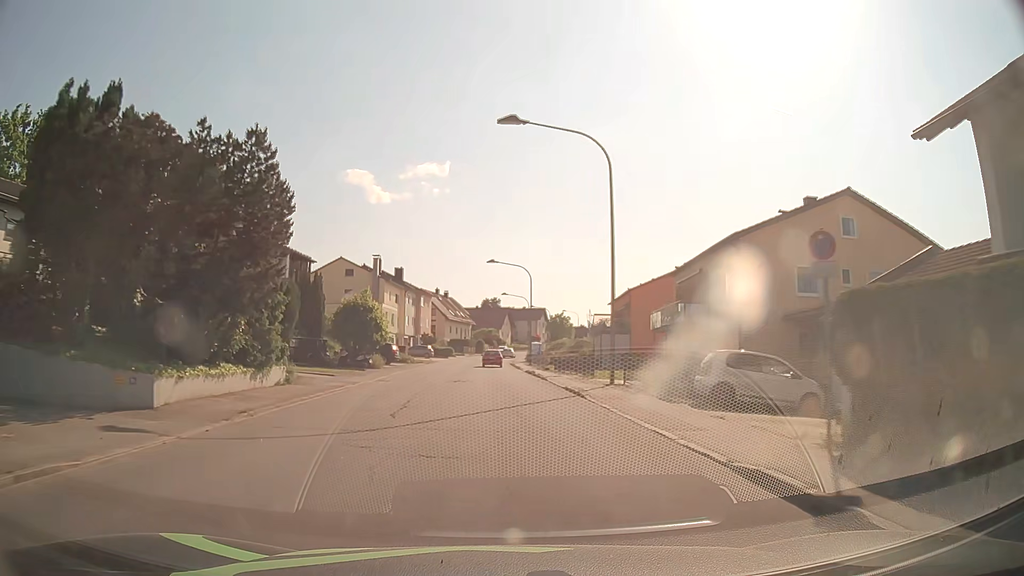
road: unclassified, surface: asphalt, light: Day
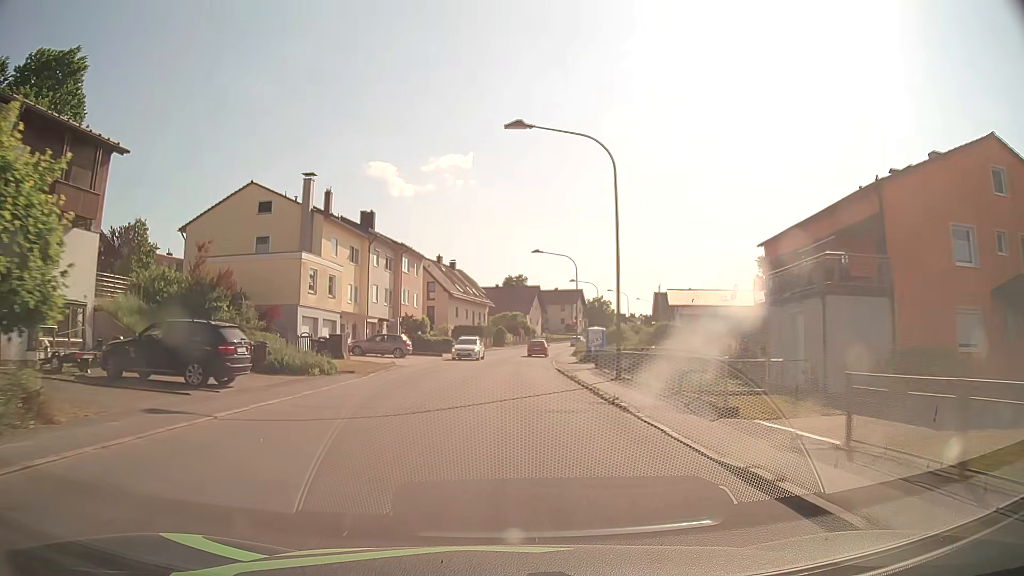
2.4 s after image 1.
(-1.3, +36.1) m; -3°
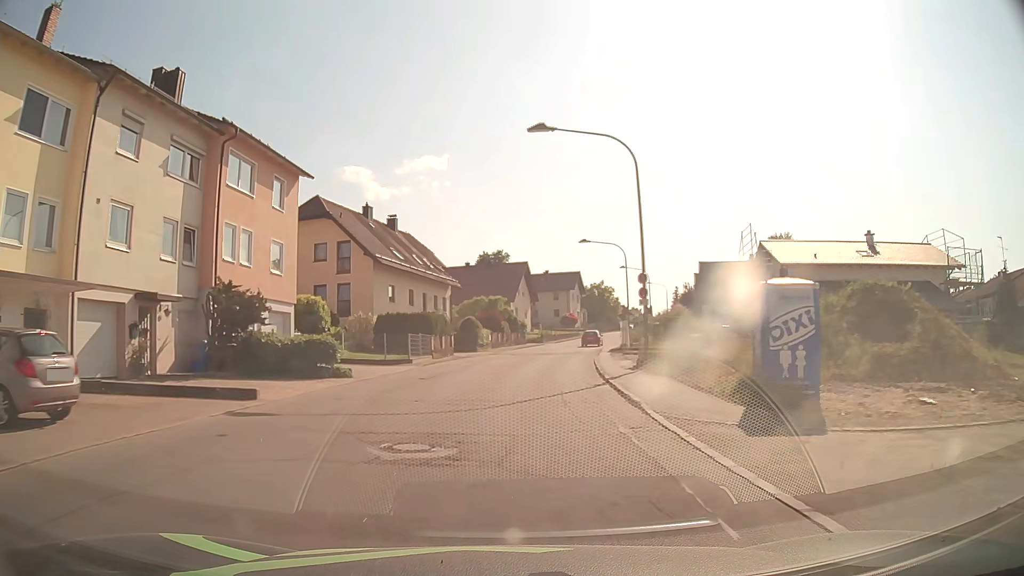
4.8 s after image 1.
(+0.3, +34.1) m; +2°
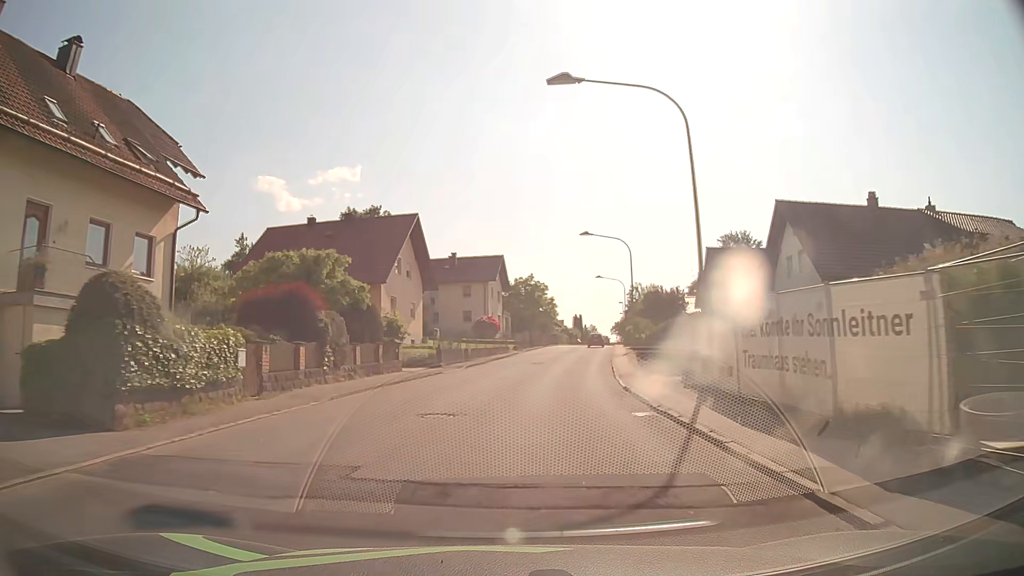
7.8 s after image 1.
(+2.0, +38.4) m; +7°
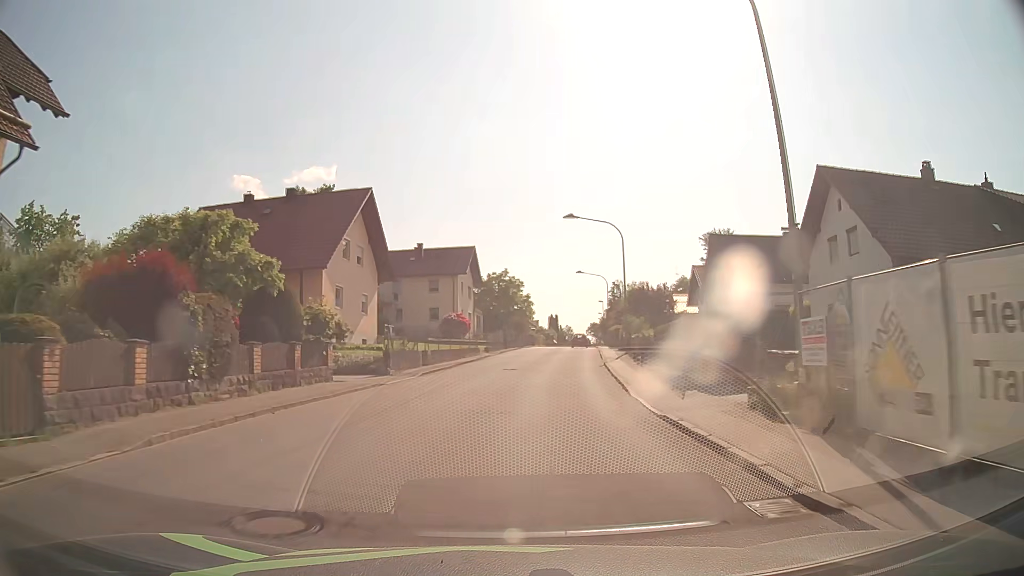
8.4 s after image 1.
(+0.2, +7.6) m; +2°
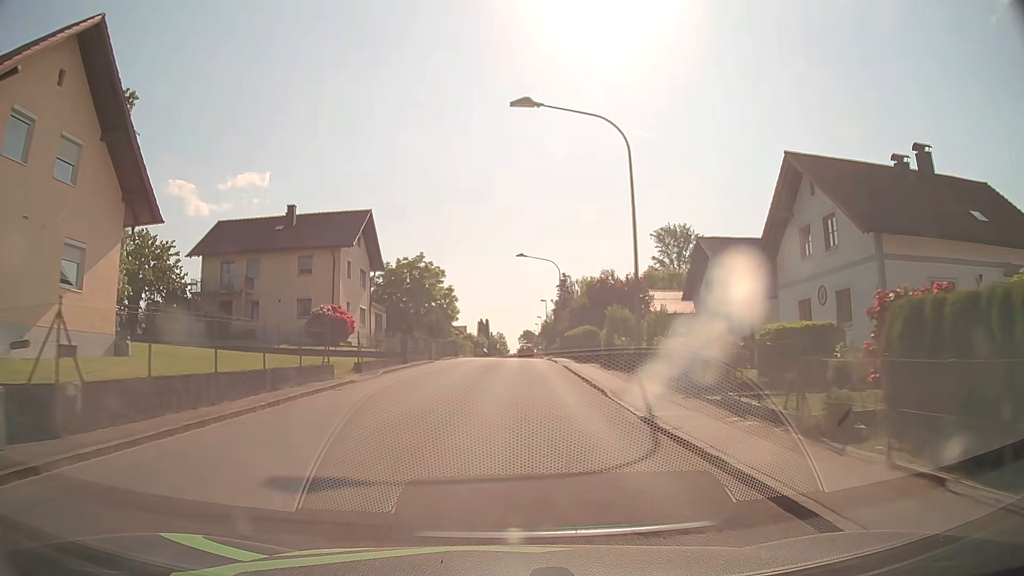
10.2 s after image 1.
(+1.3, +22.9) m; +6°
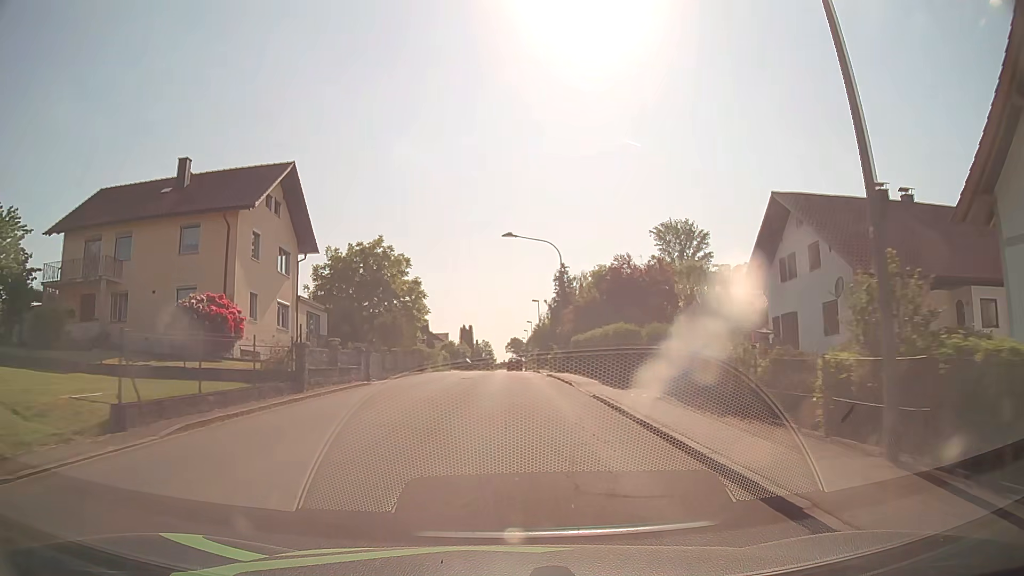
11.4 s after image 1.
(+0.2, +15.3) m; +1°
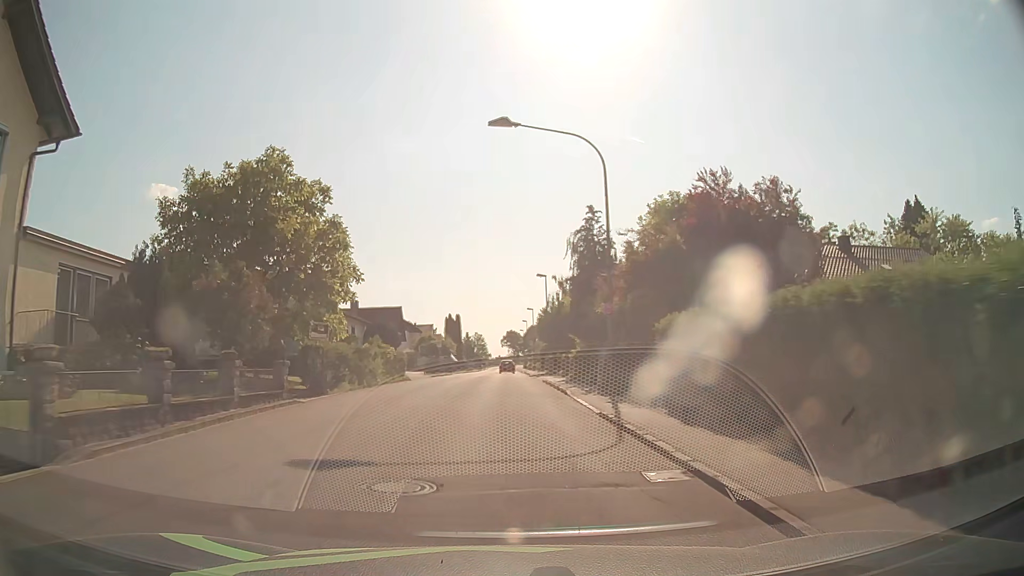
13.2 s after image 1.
(+0.1, +22.7) m; 0°
(0, +10) (0, +20) (0, +30) (0, +40) (0, +50) (0, +60) (0, +70) (0, +80) (0, +90) (0, +100) m
